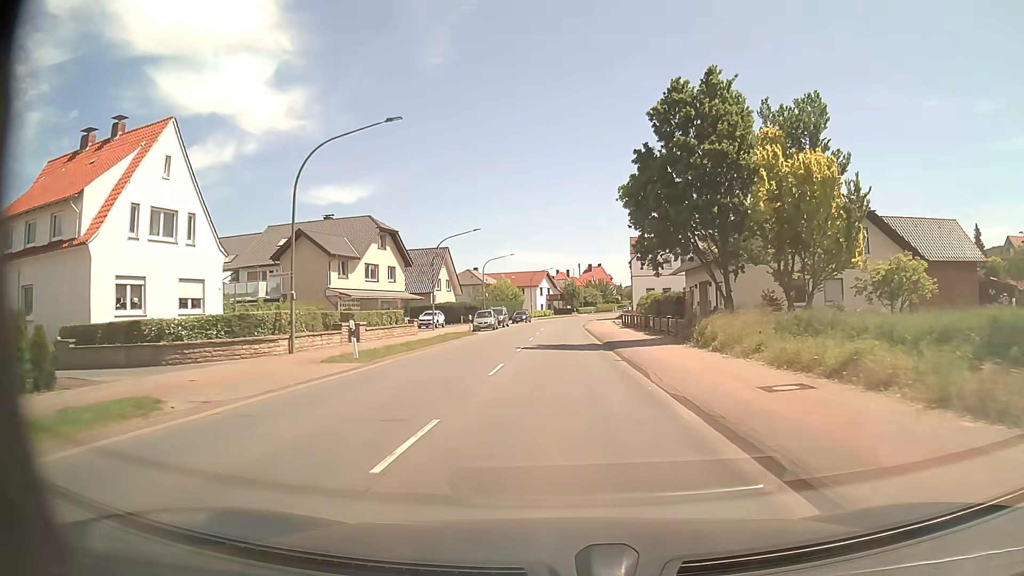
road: primary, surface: asphalt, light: Day
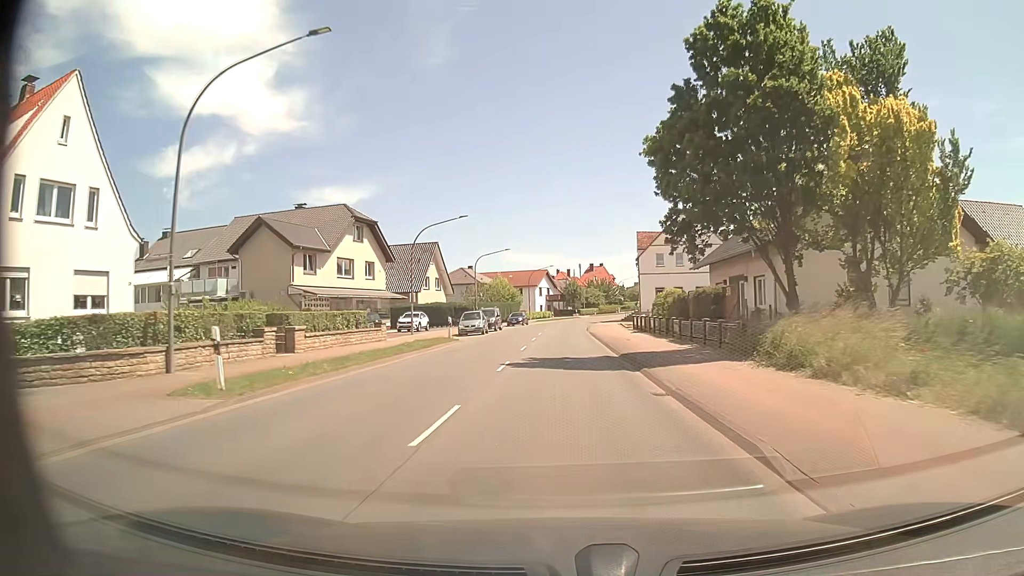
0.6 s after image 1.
(0.0, +7.8) m; 0°
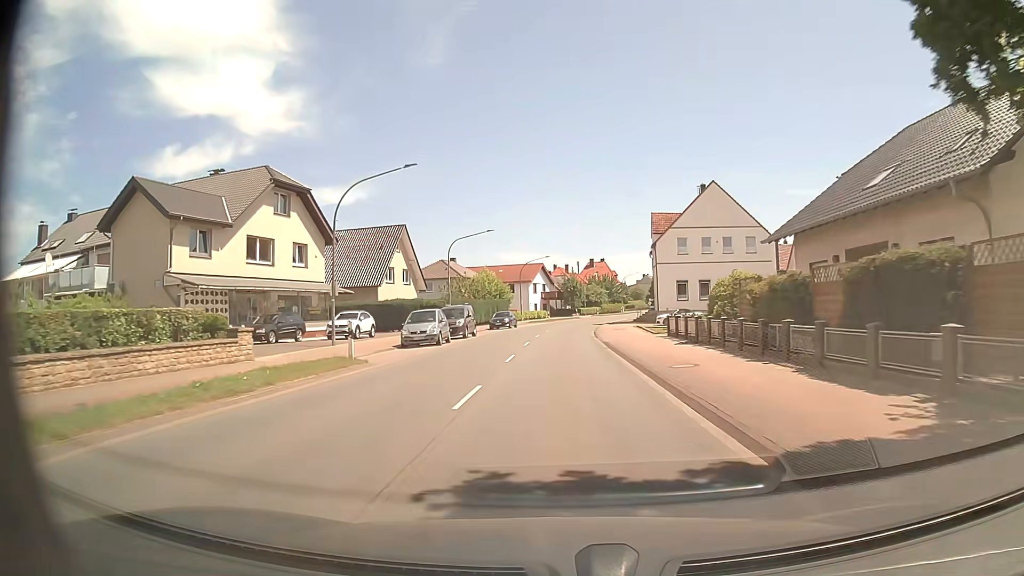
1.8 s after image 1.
(+0.1, +15.6) m; 0°
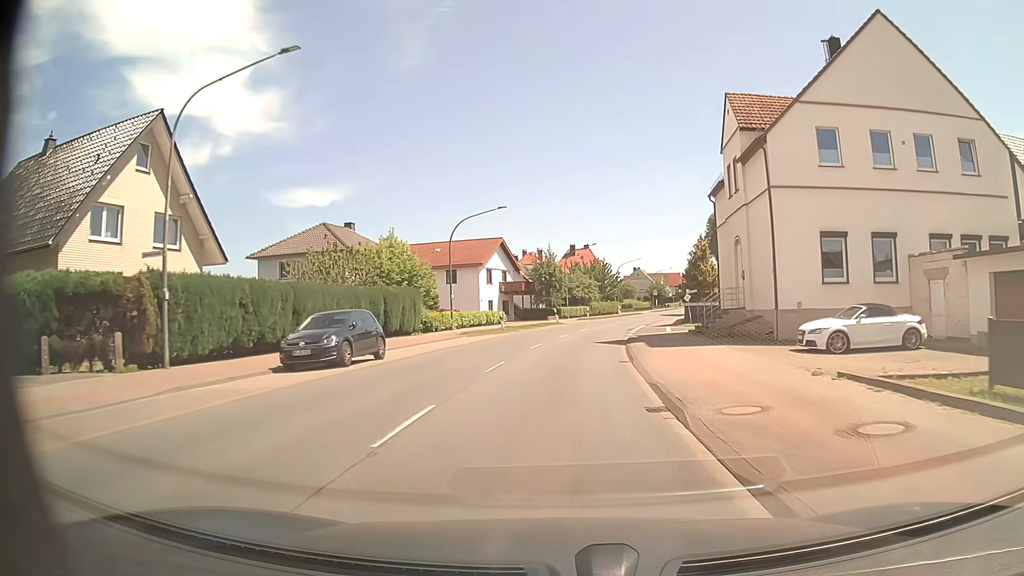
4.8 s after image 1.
(+0.7, +38.9) m; +2°
(0, +10) (0, +20) (+1, +30) (+2, +40) (+4, +50) (+6, +60) (+8, +69) (+11, +79) (+14, +88) (+17, +98) m
